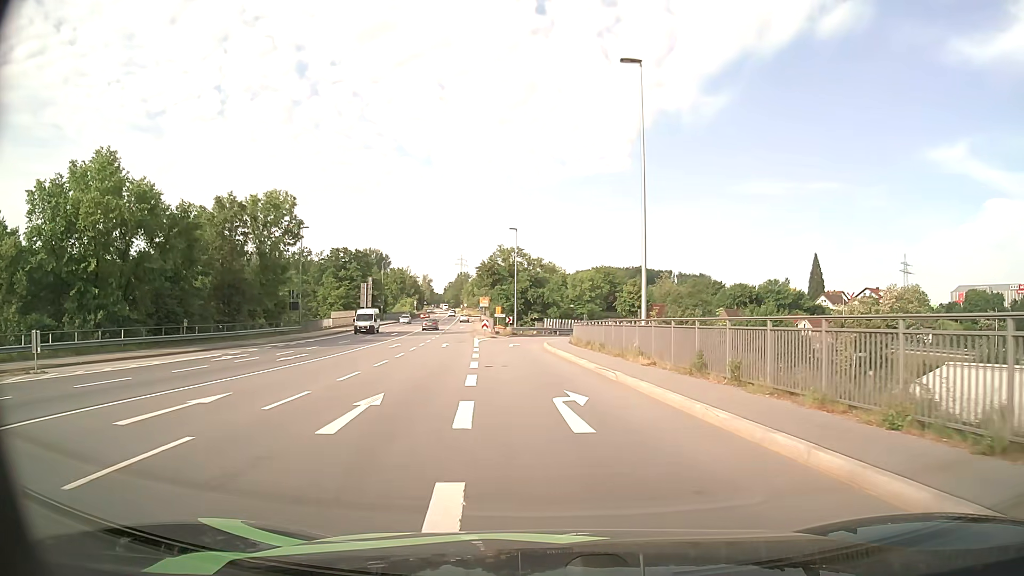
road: primary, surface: asphalt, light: Day
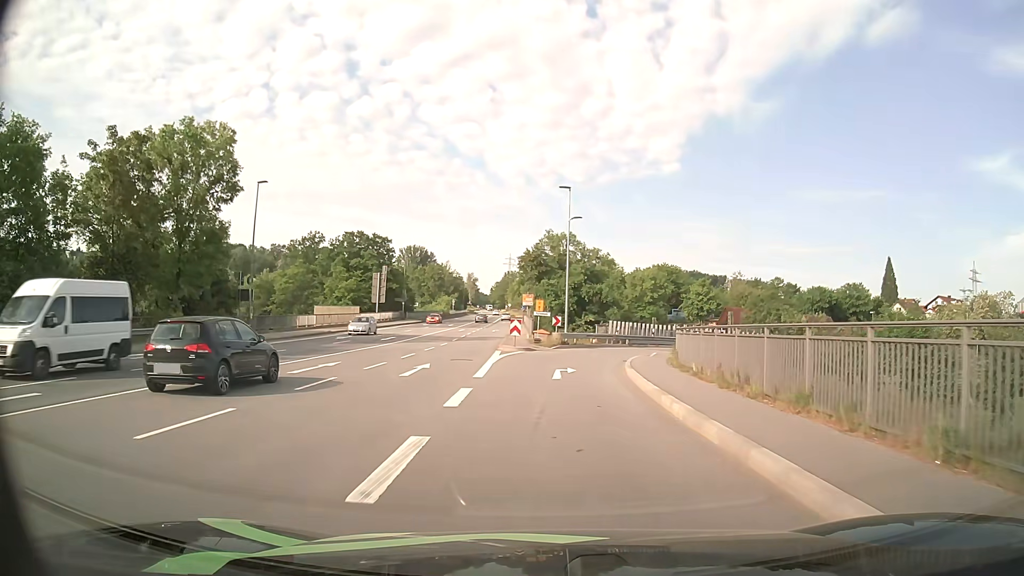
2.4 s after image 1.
(-0.8, +21.8) m; -4°
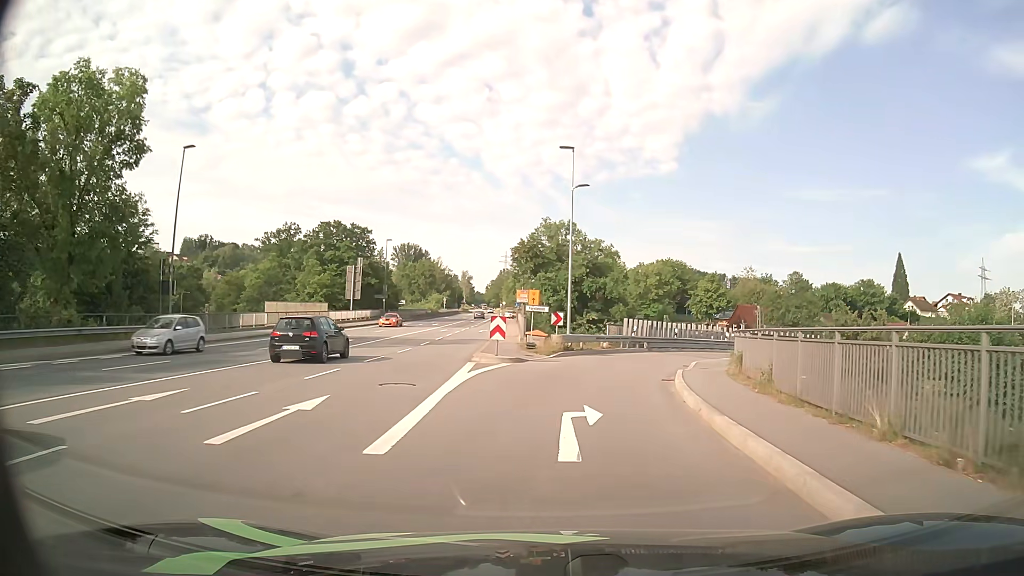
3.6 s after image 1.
(-0.1, +10.2) m; 0°
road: primary_link
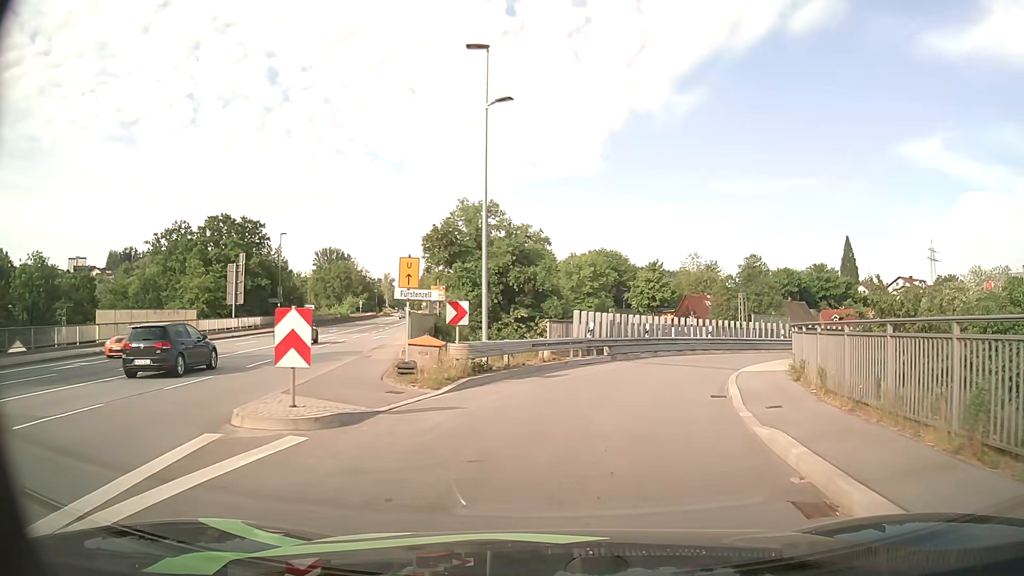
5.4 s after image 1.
(+0.6, +13.3) m; +6°
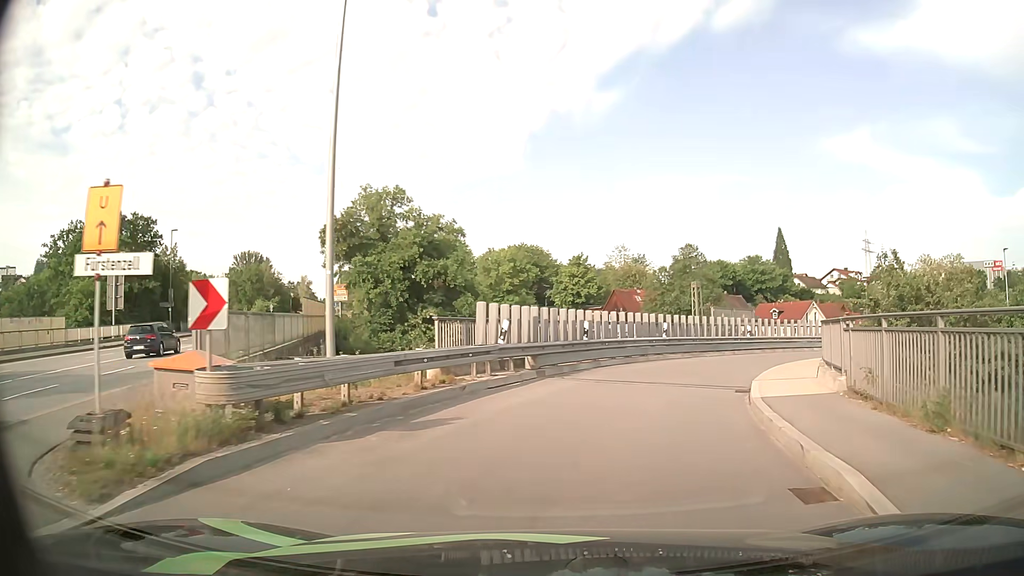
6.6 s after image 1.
(+0.4, +8.2) m; +7°
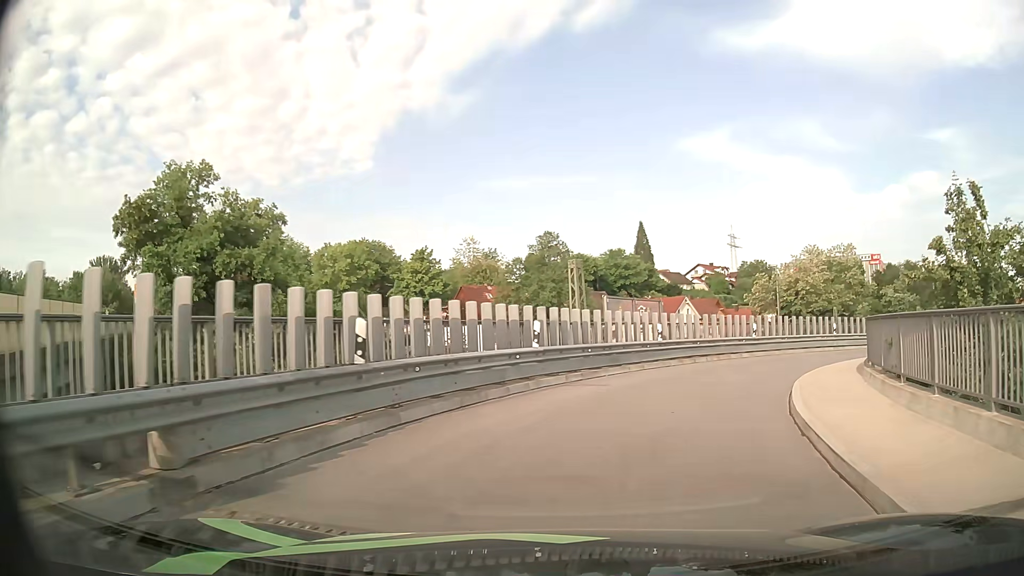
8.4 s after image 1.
(+1.1, +11.7) m; +12°
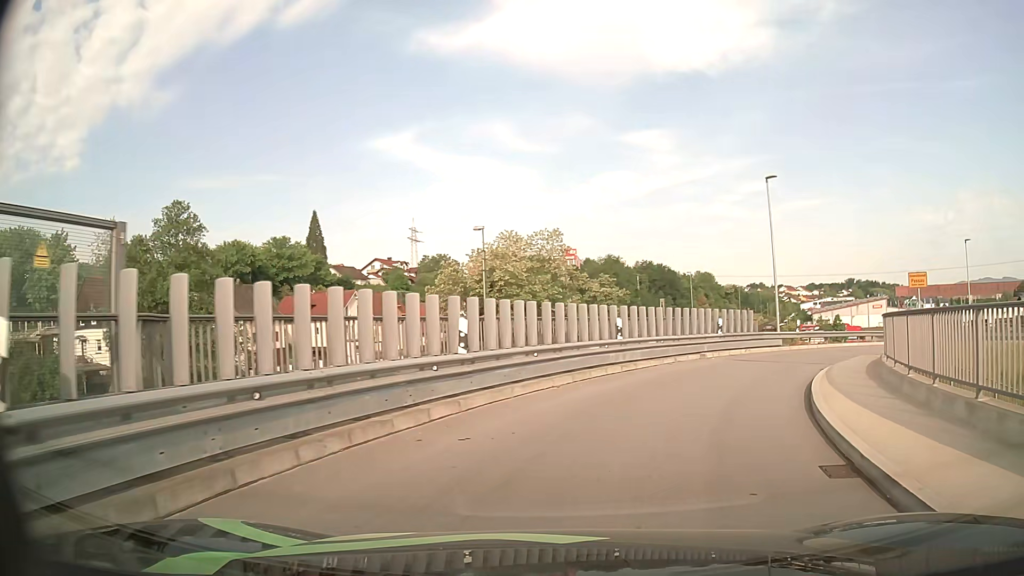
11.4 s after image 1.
(+4.3, +17.9) m; +27°
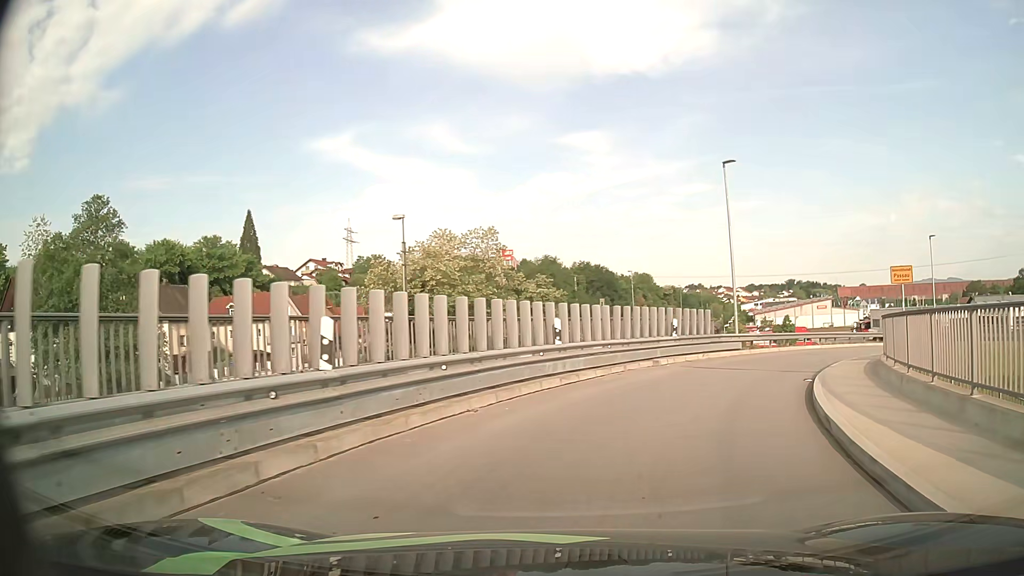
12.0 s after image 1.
(+0.2, +3.5) m; +5°
(+1, +10) (+5, +19) (+11, +27) (+19, +33) (+28, +38) (+37, +43) (+46, +47) (+55, +50) (+65, +53) (+74, +56) m
